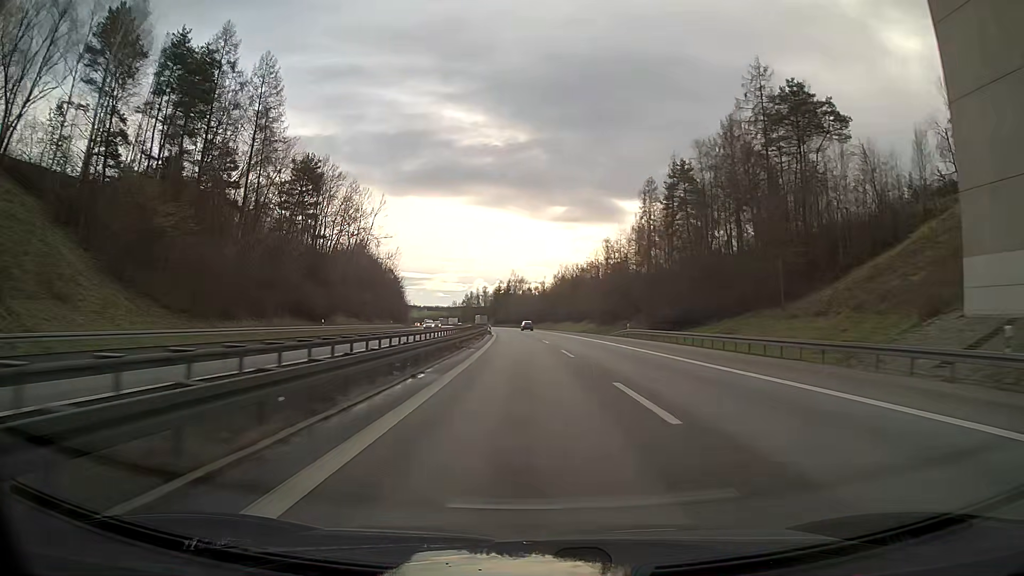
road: motorway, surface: asphalt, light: Day
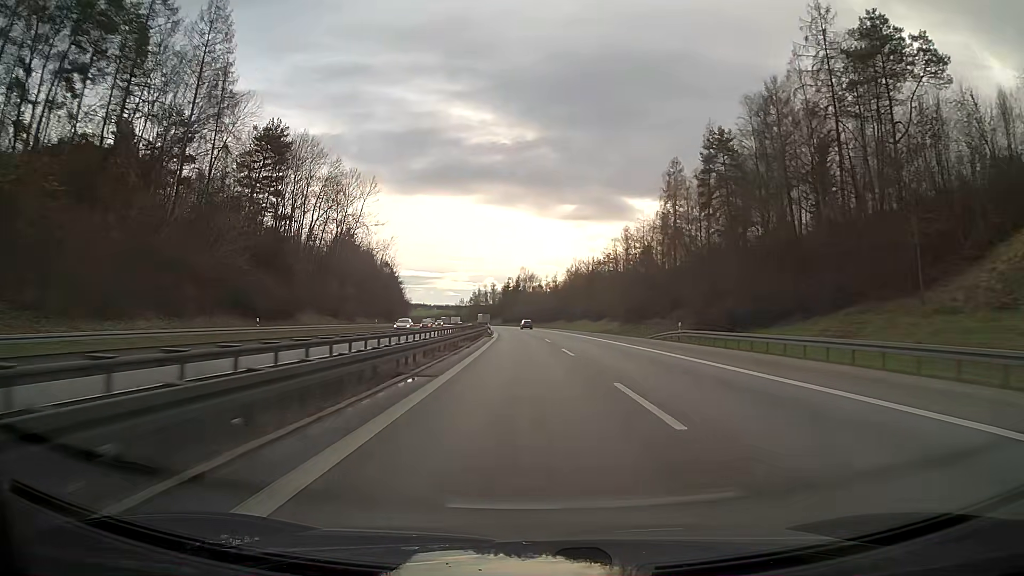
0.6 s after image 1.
(-0.2, +18.3) m; -1°
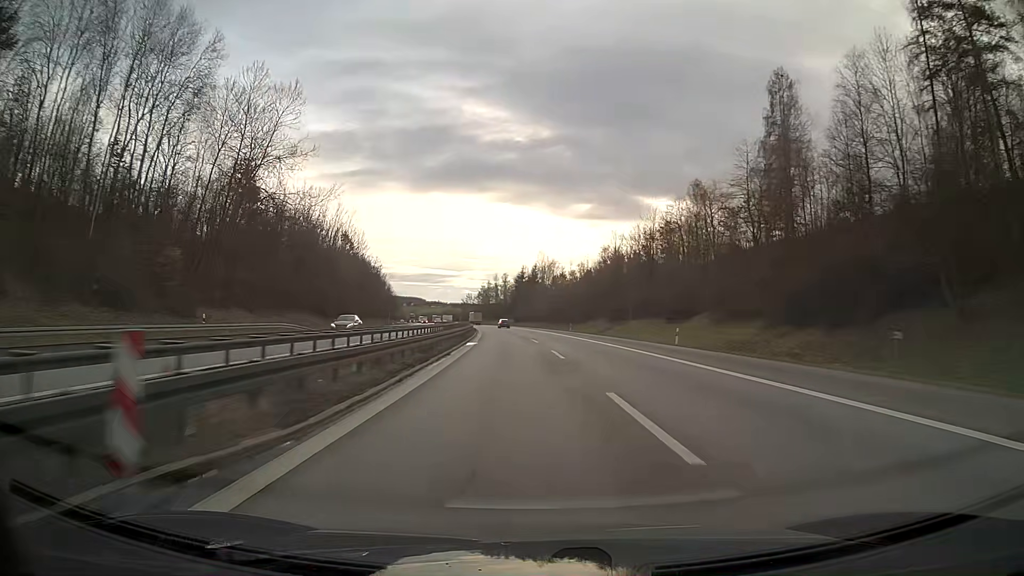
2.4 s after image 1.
(-0.4, +55.7) m; -1°
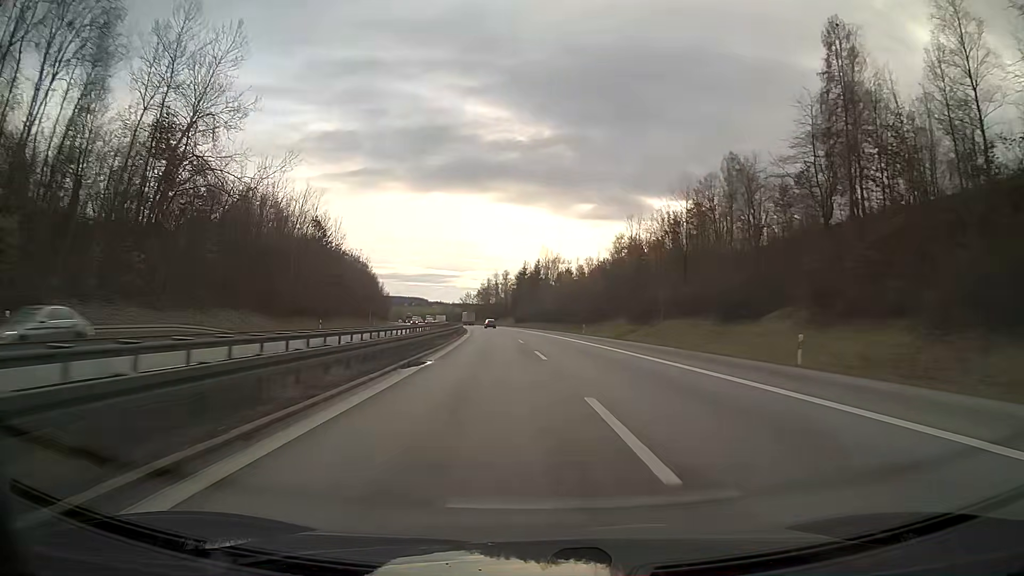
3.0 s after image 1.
(0.0, +18.7) m; 0°
